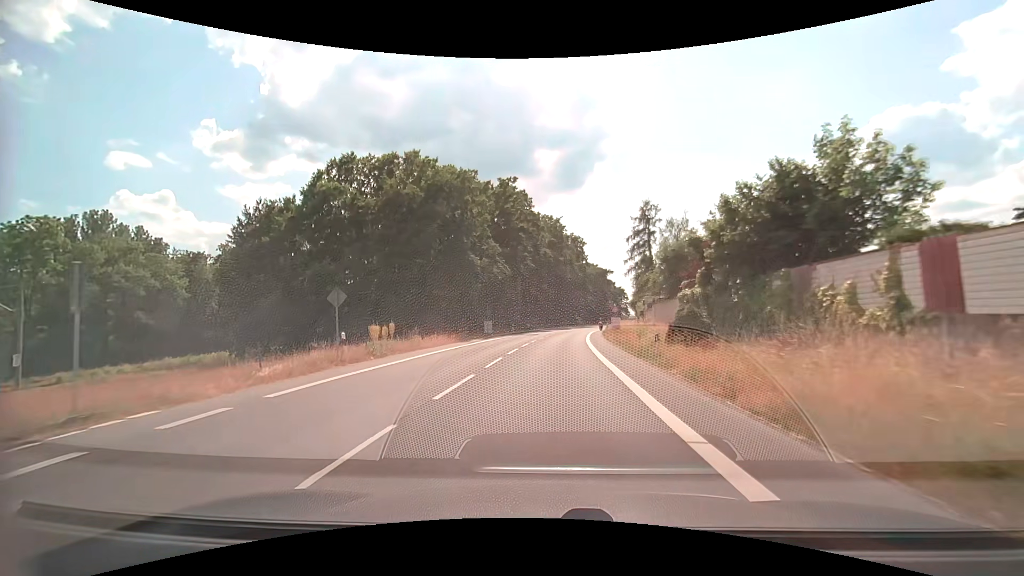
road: secondary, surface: asphalt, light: Day
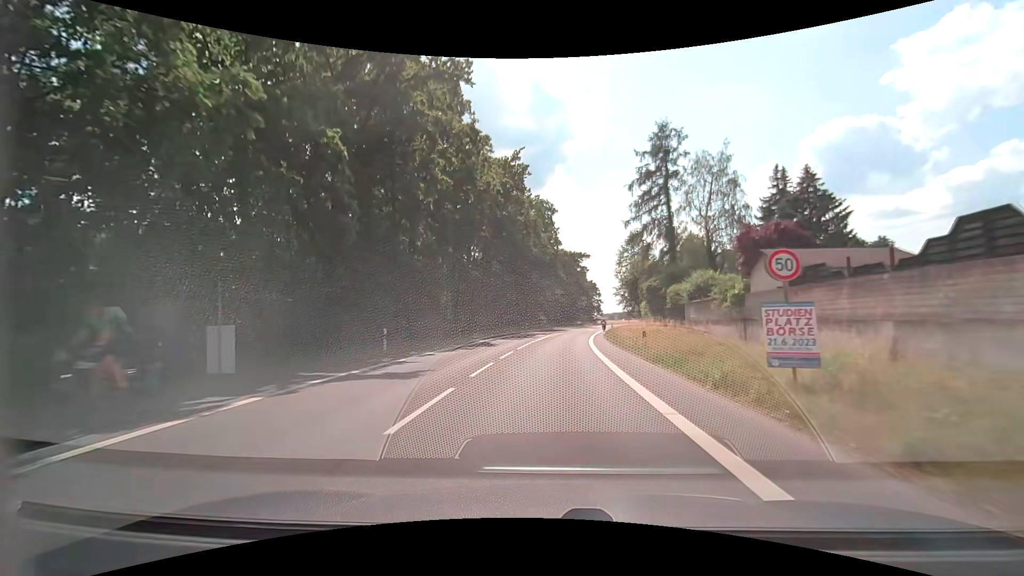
(+1.2, +38.5) m; +5°
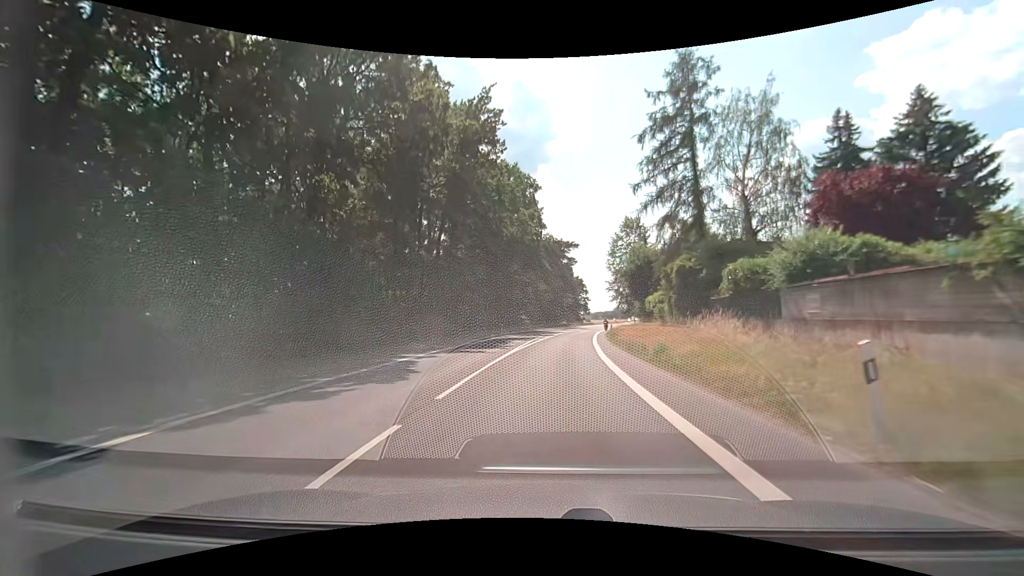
(+0.2, +15.5) m; +2°
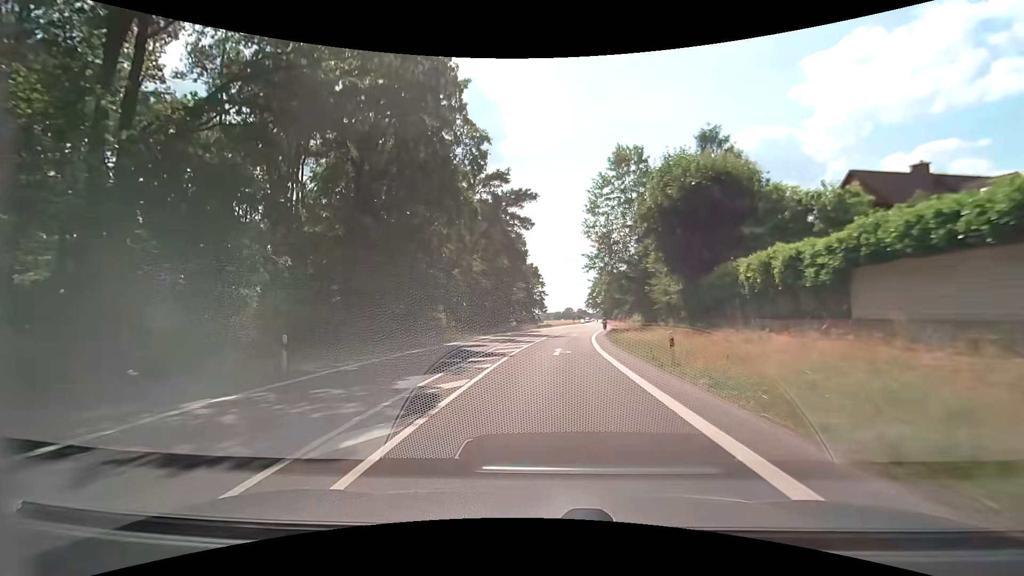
(+1.7, +38.6) m; +5°
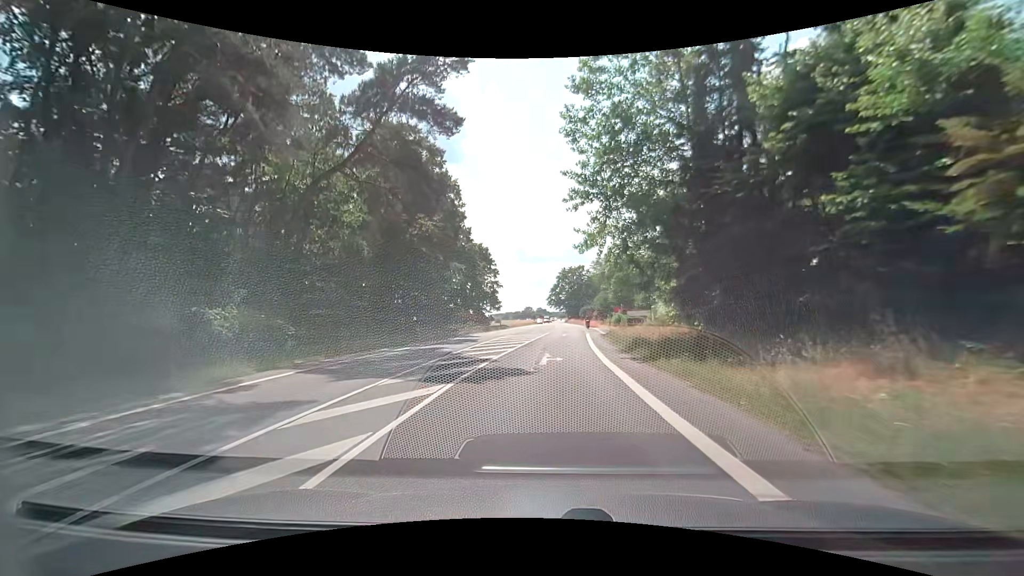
(+1.6, +30.0) m; +4°
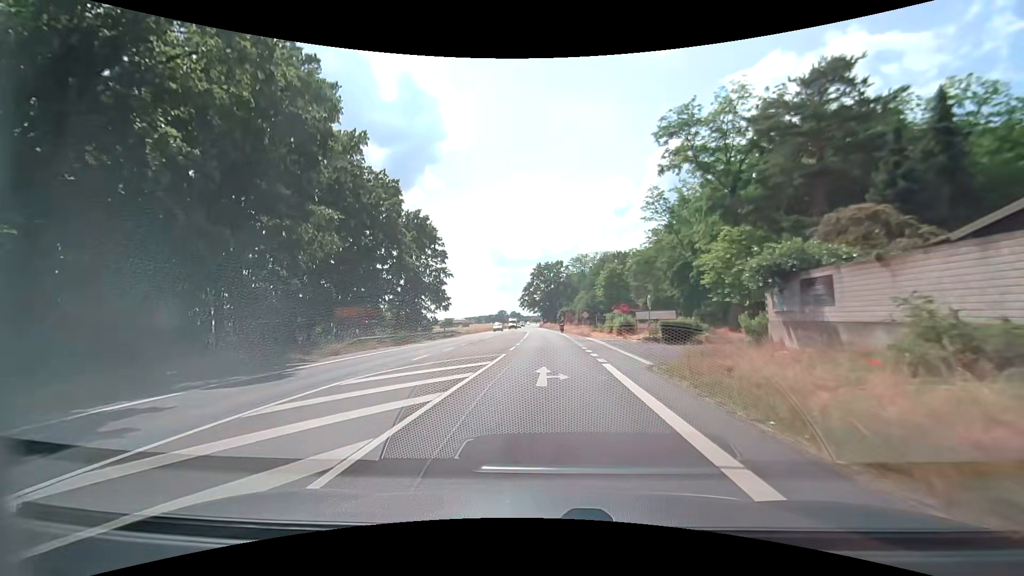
(+1.5, +29.2) m; +3°
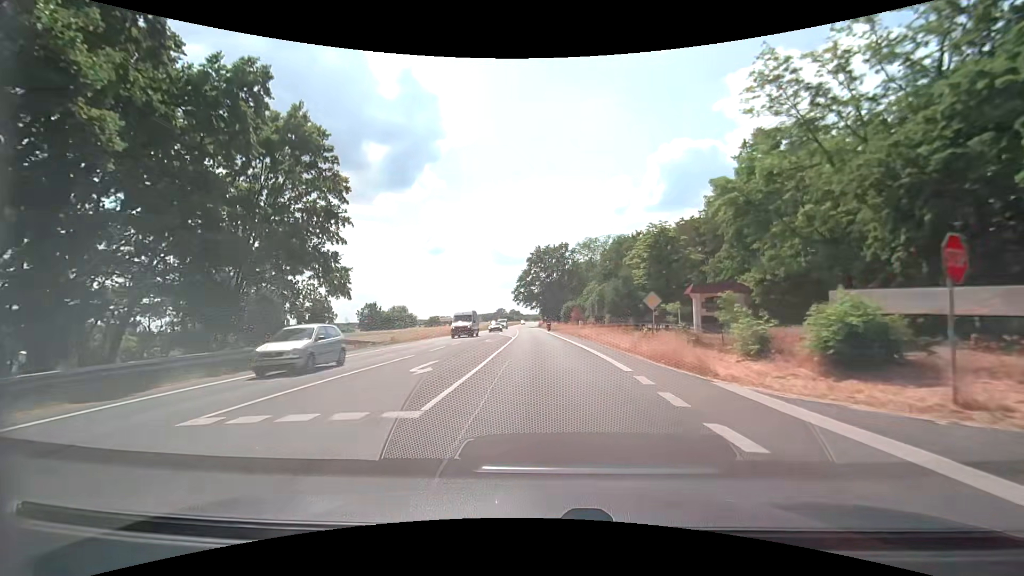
(+0.5, +35.7) m; +1°
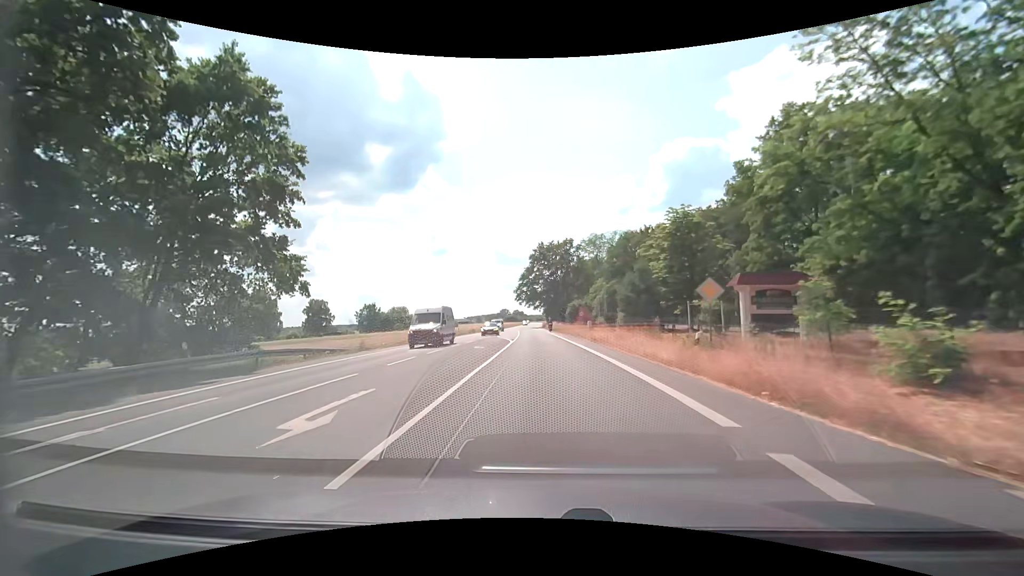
(-0.1, +7.1) m; -1°
(0, +10) (0, +20) (0, +30) (-1, +40) (-1, +50) (-1, +60) (-2, +70) (-2, +80) (-3, +90) (-3, +100) m
